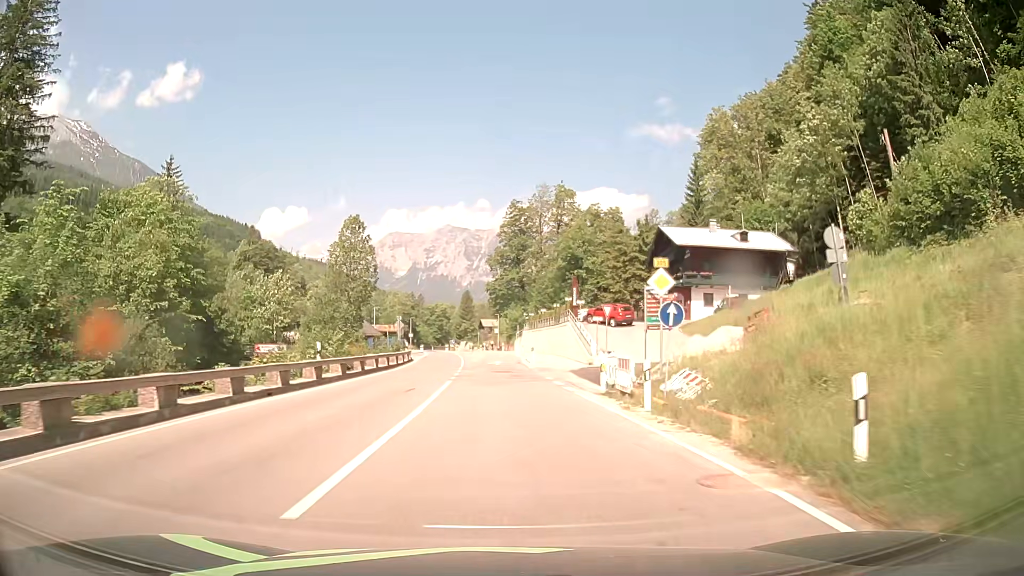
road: primary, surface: asphalt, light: Day
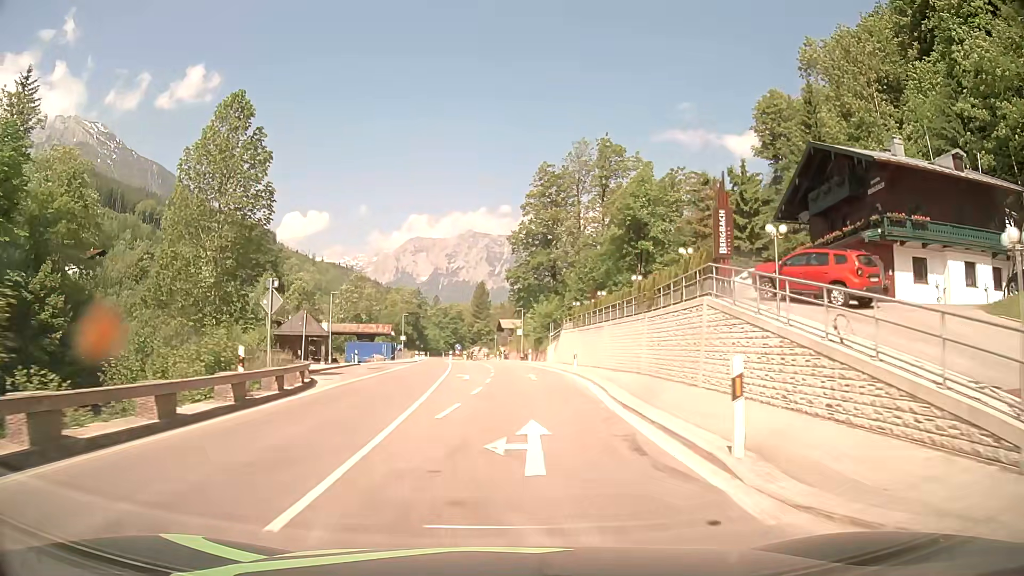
(-0.6, +32.9) m; -2°
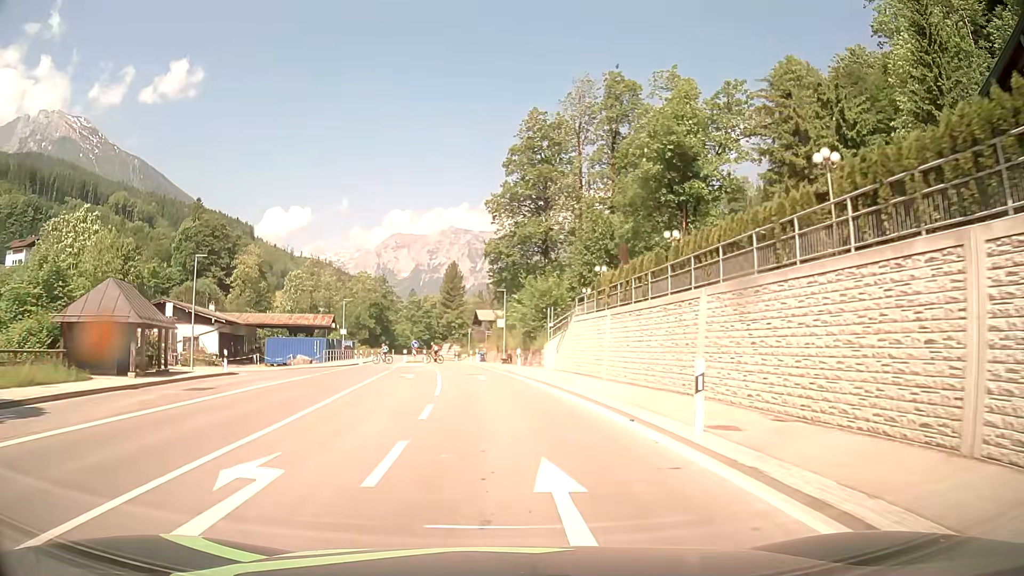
(+0.7, +23.8) m; +2°
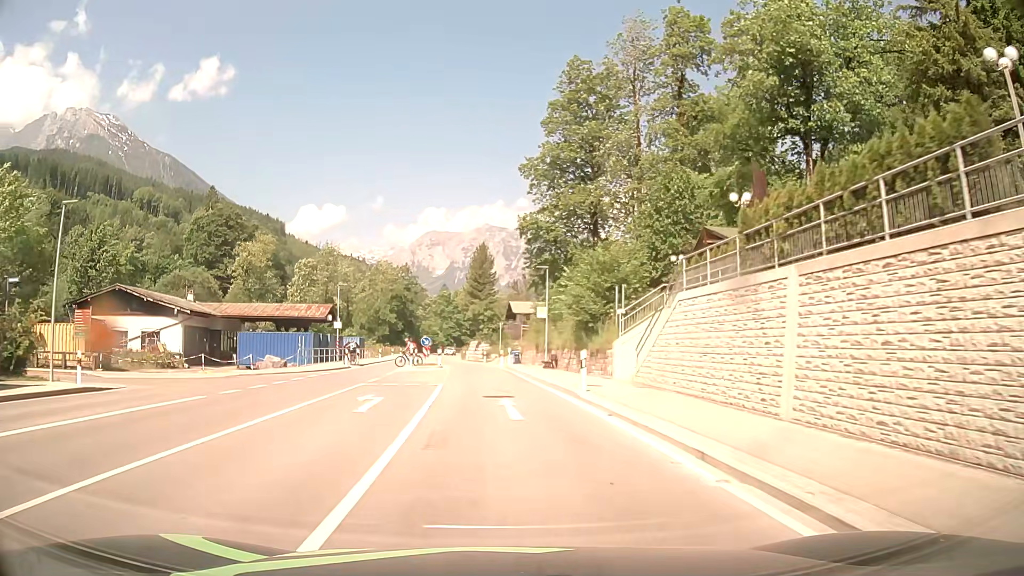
(-0.4, +15.3) m; -3°
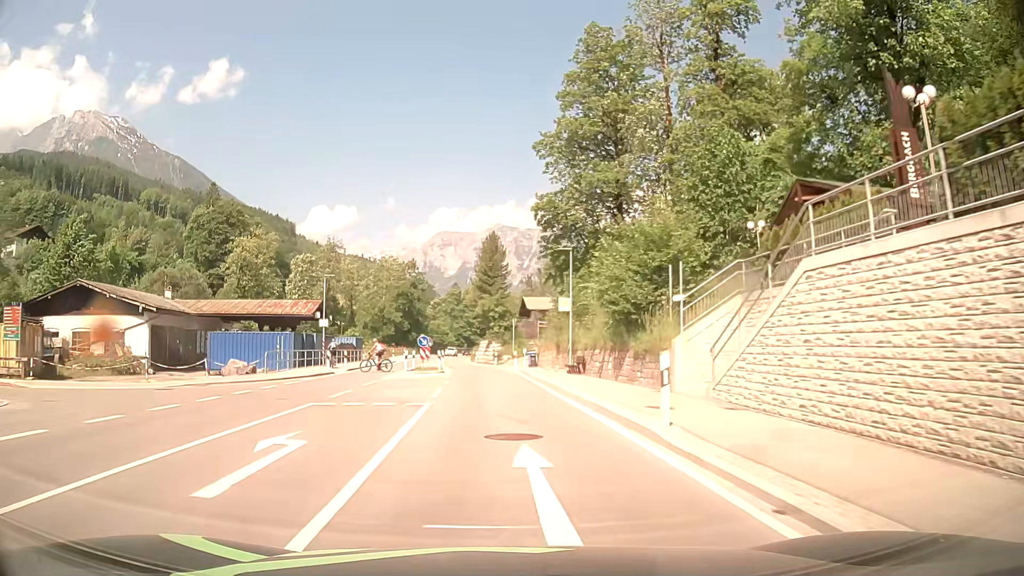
(-0.1, +7.7) m; -1°
